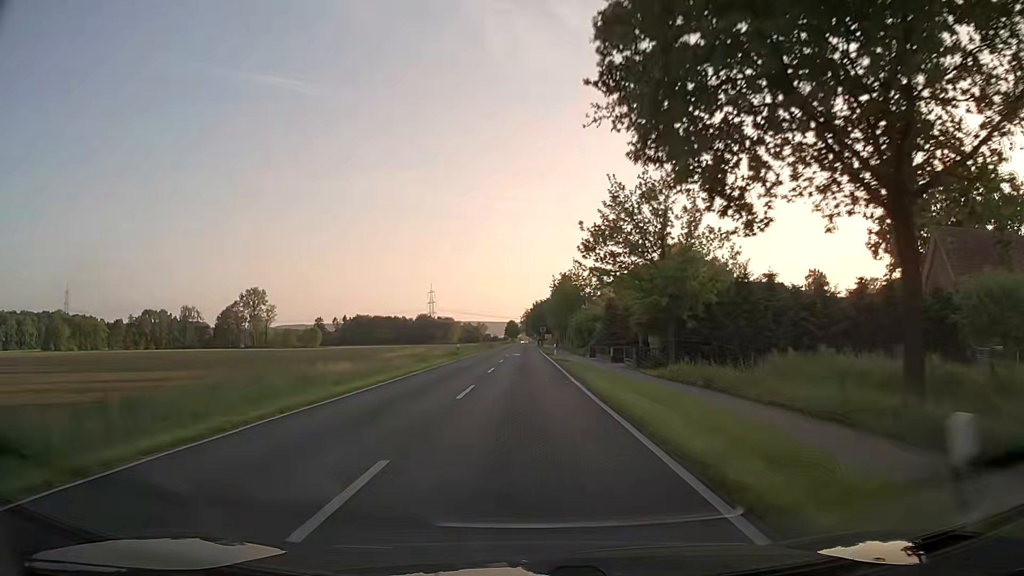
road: secondary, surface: asphalt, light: Day
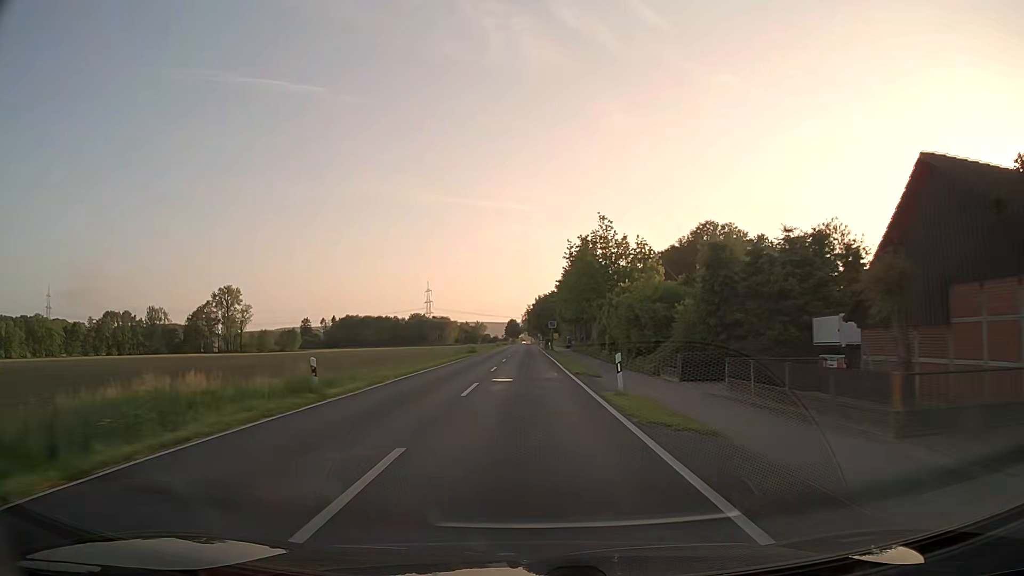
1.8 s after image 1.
(0.0, +35.3) m; 0°
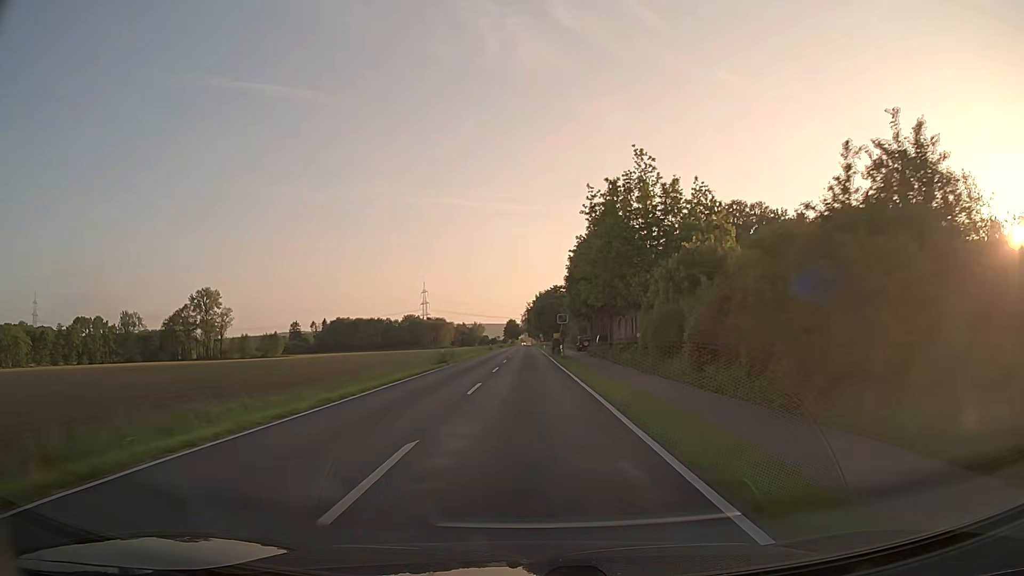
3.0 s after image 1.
(-0.1, +22.8) m; 0°
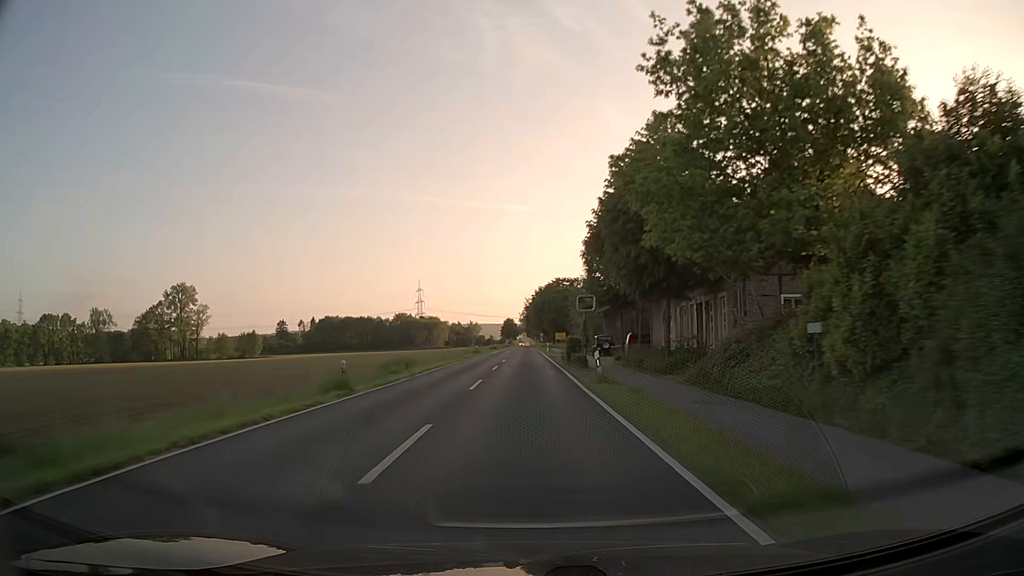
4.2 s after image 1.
(0.0, +22.5) m; 0°
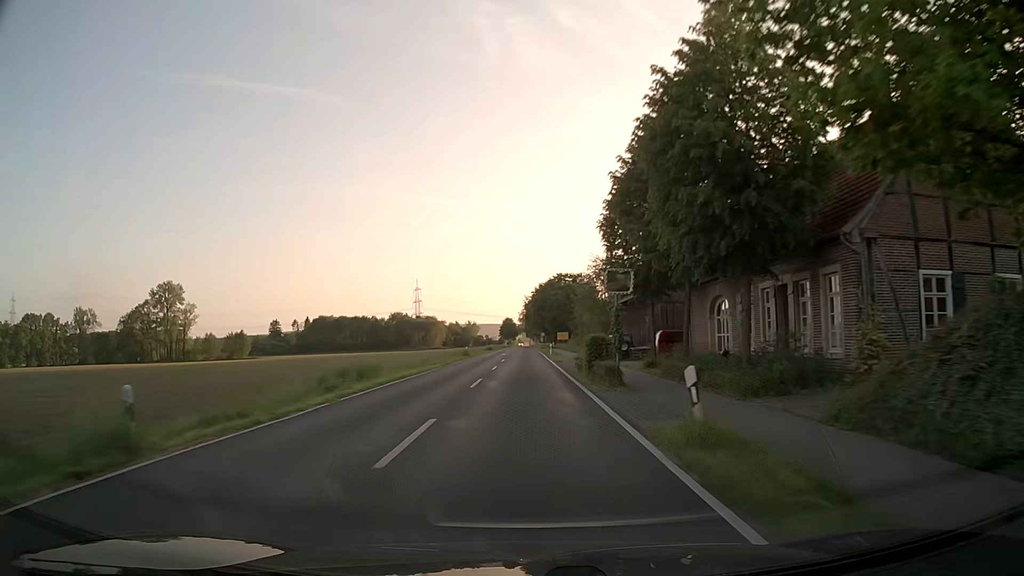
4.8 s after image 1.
(0.0, +11.3) m; 0°
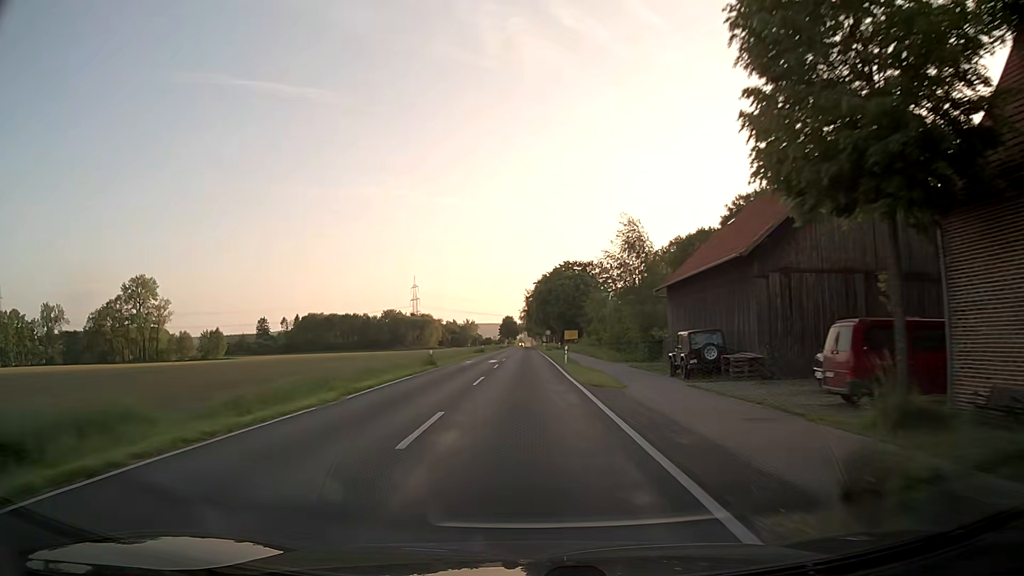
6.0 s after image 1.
(0.0, +22.7) m; 0°
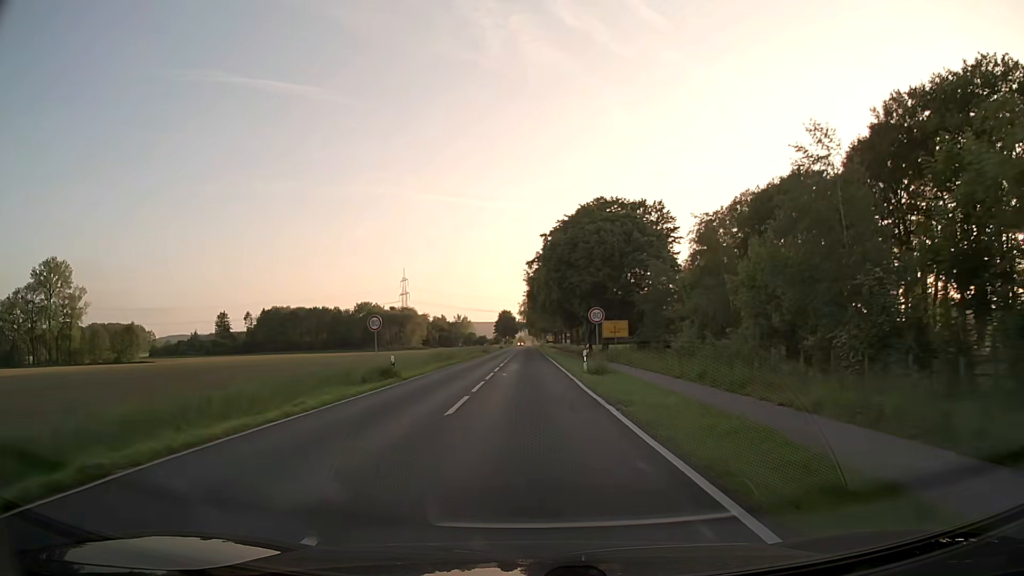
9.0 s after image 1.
(-0.1, +56.4) m; 0°
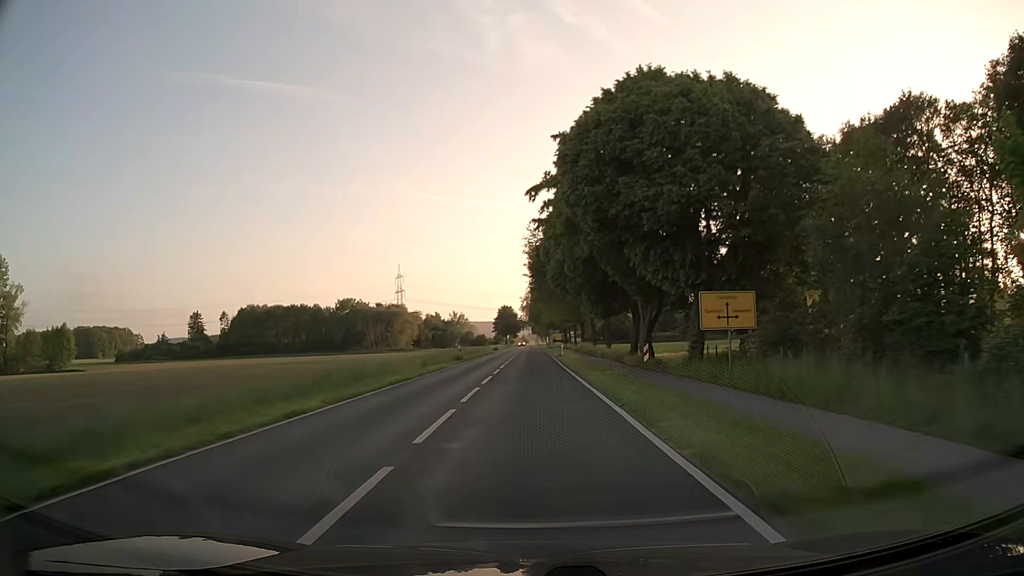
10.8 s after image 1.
(+0.1, +33.3) m; 0°
(0, +10) (0, +20) (0, +30) (0, +40) (0, +50) (0, +60) (0, +70) (0, +80) (0, +90) (0, +100) m
